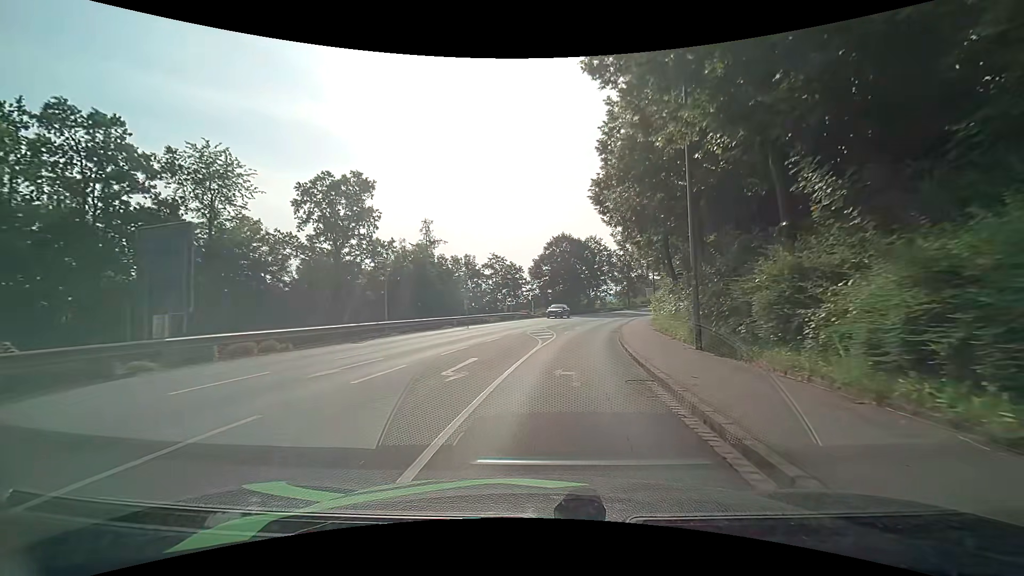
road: tertiary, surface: asphalt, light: Day
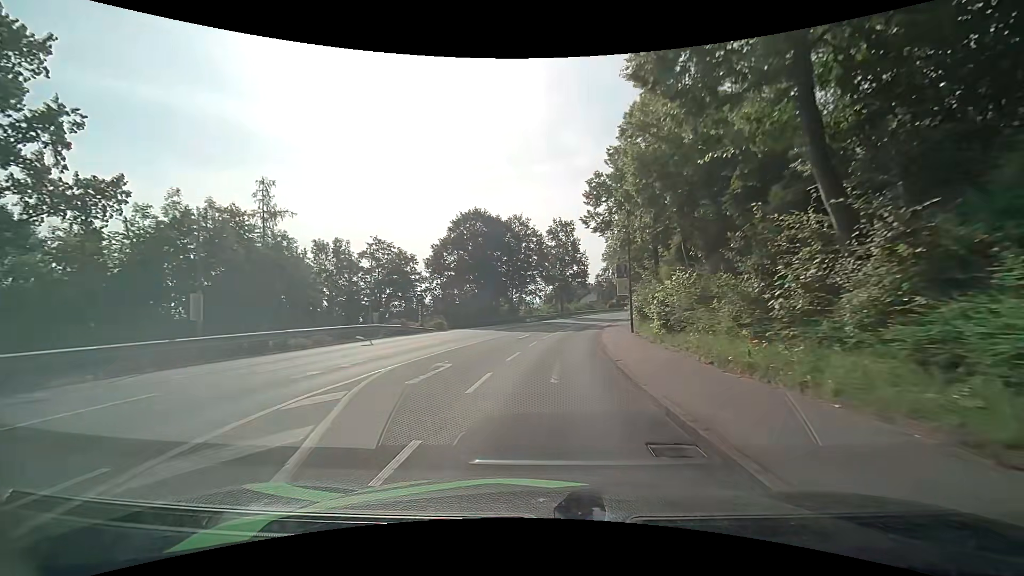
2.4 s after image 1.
(+1.7, +25.3) m; +8°
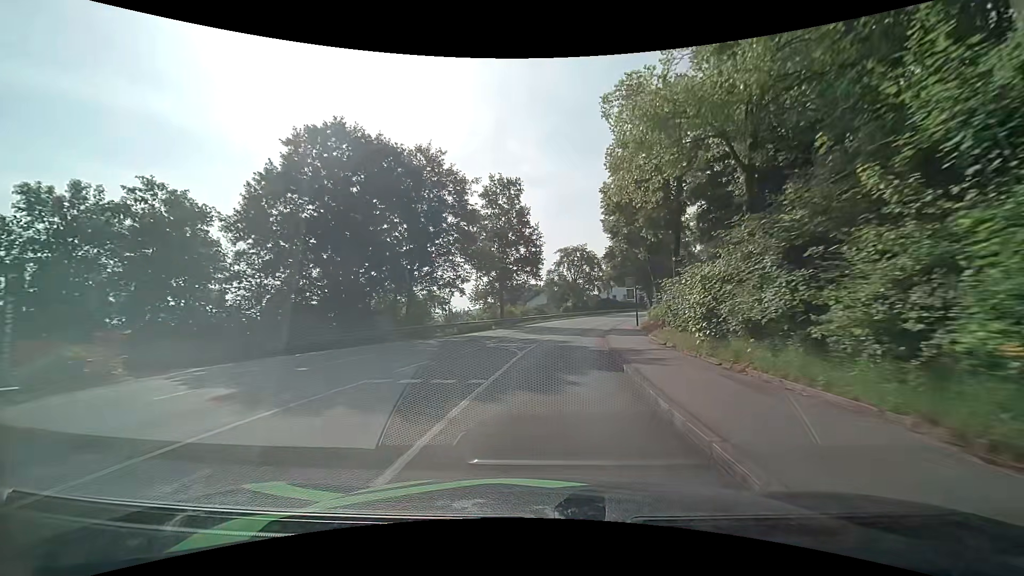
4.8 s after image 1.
(+1.6, +26.6) m; +7°
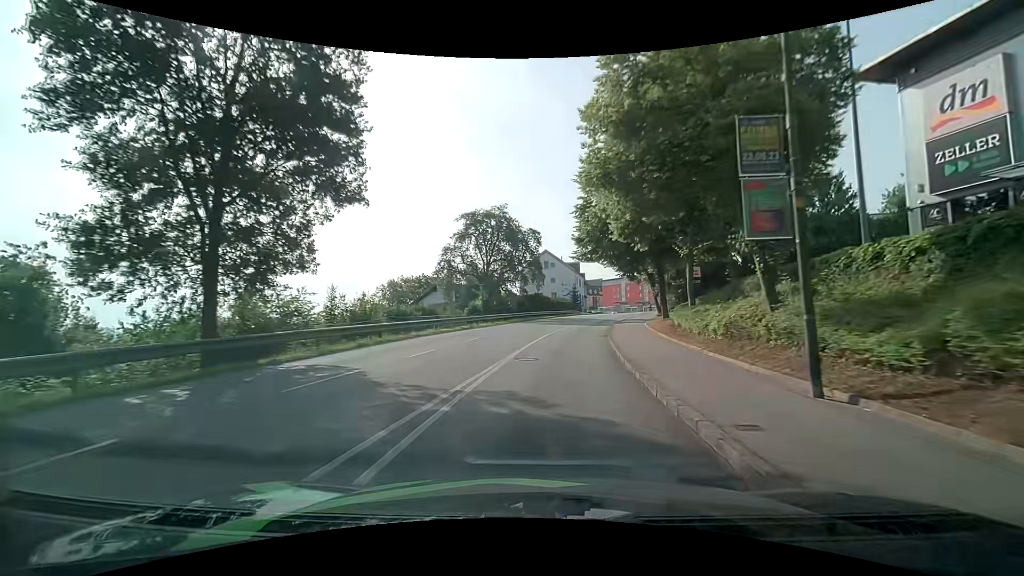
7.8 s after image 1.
(+2.8, +34.5) m; +9°
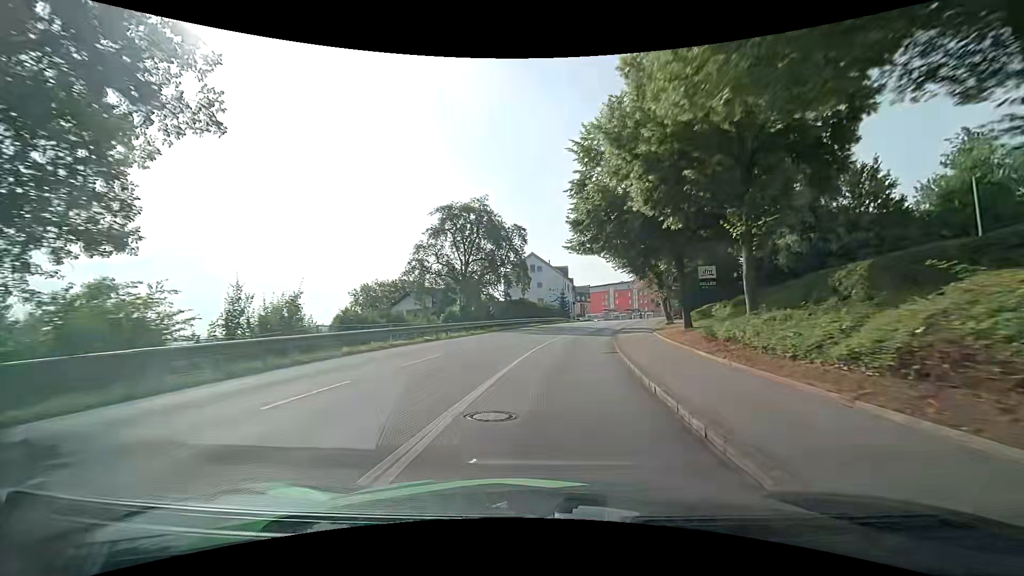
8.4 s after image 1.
(+0.1, +7.0) m; +2°
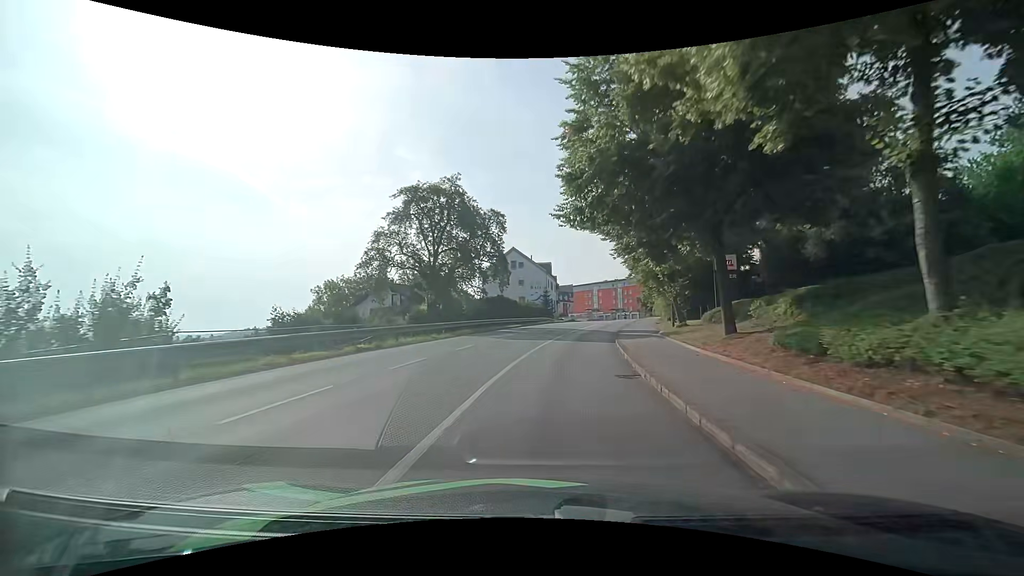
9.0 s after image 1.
(0.0, +6.9) m; +2°
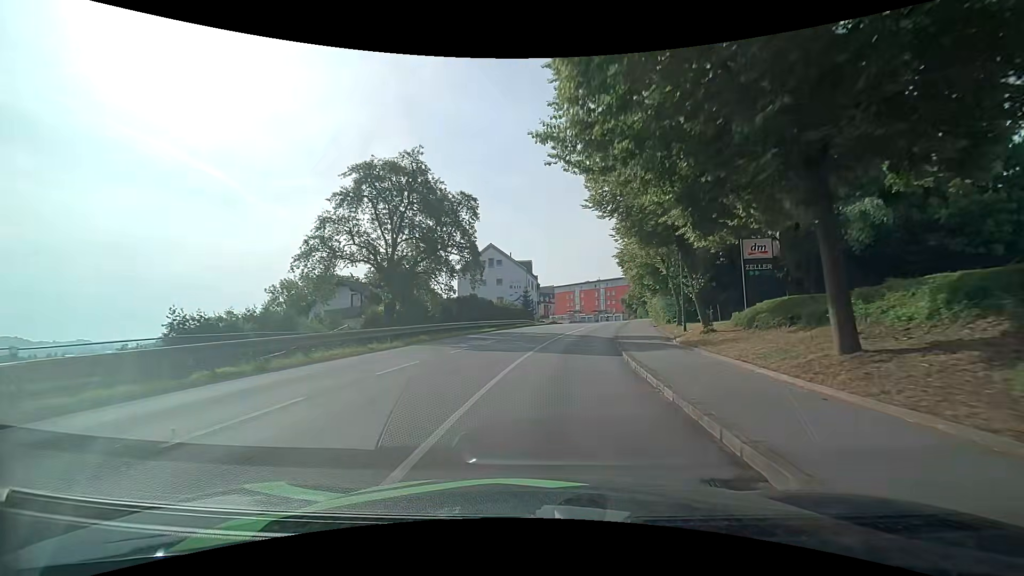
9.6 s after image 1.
(0.0, +6.8) m; +2°
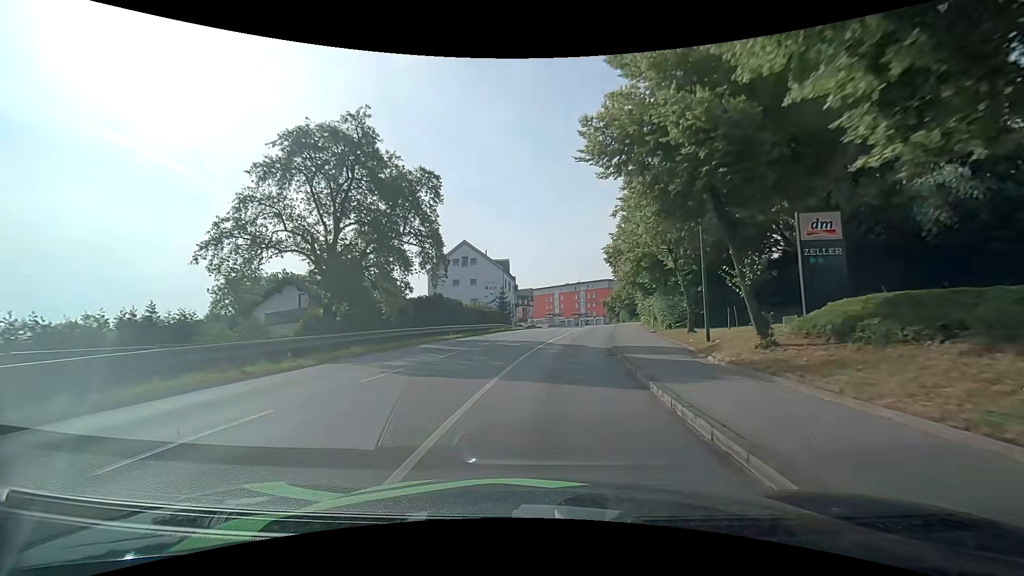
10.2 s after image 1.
(+0.2, +6.6) m; +3°
